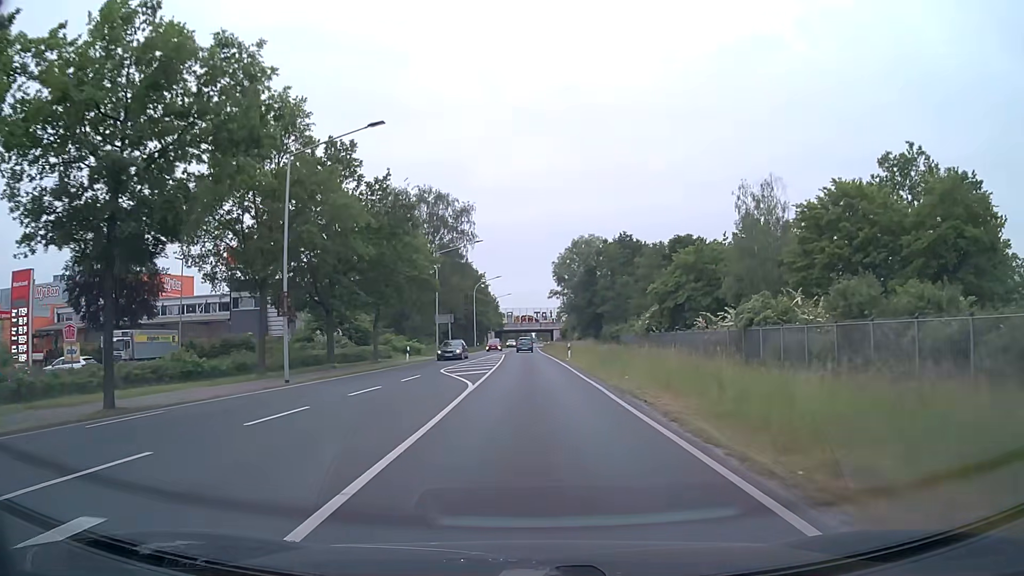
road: secondary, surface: asphalt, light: Day
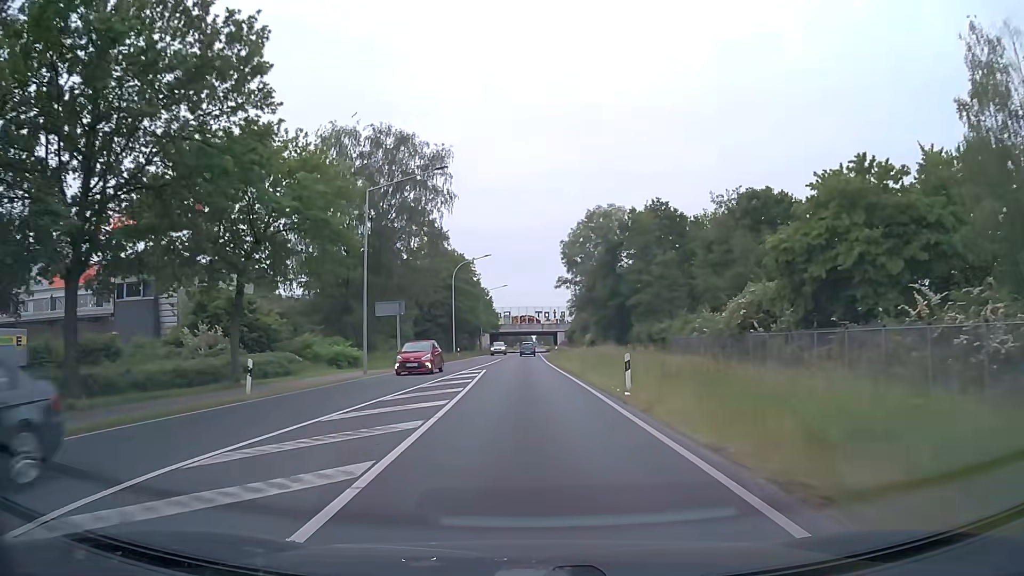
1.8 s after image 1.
(+0.1, +25.7) m; 0°
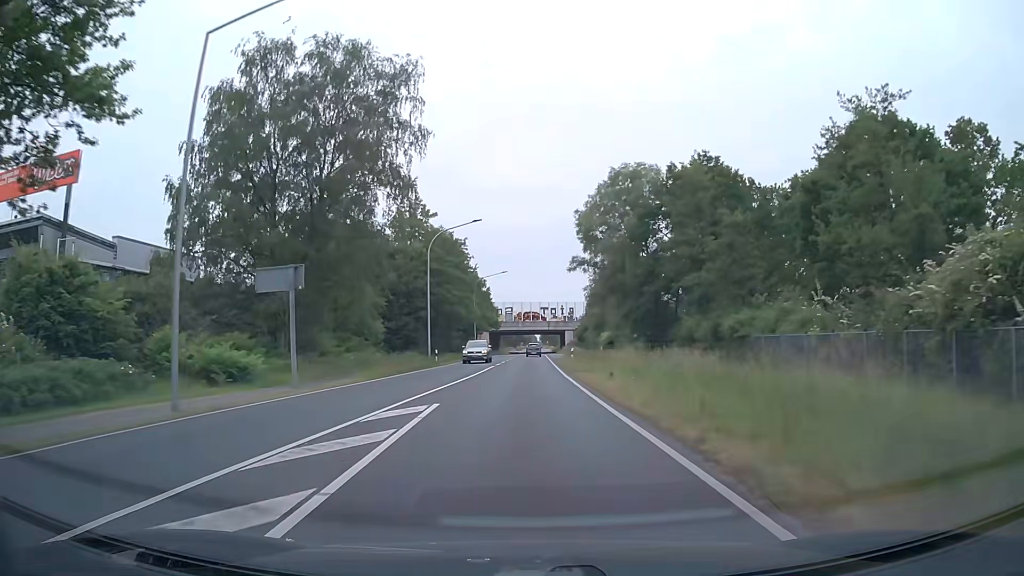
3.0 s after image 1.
(0.0, +18.5) m; 0°
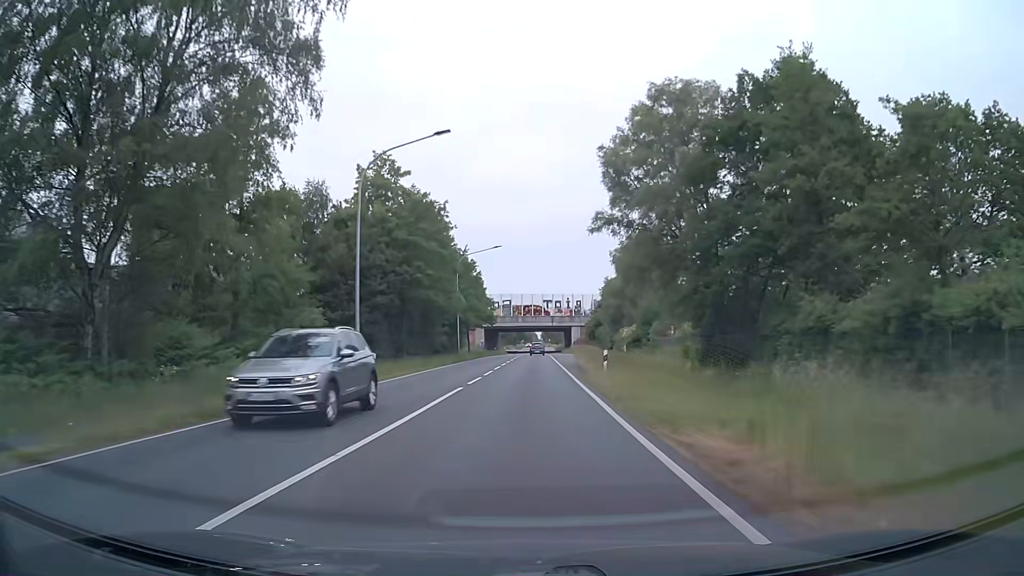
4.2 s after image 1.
(-0.2, +19.7) m; -1°
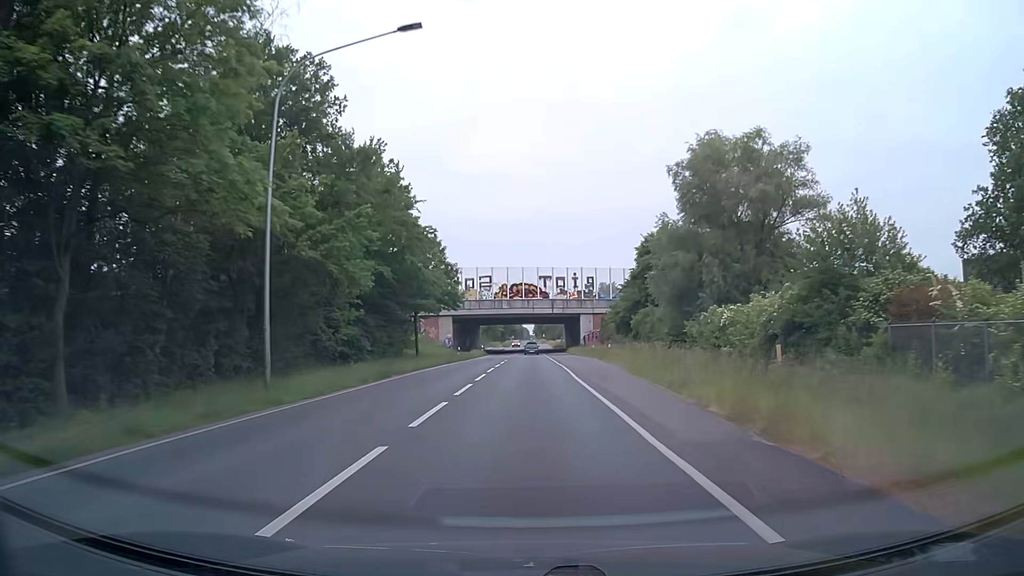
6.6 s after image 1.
(+0.4, +42.0) m; +1°
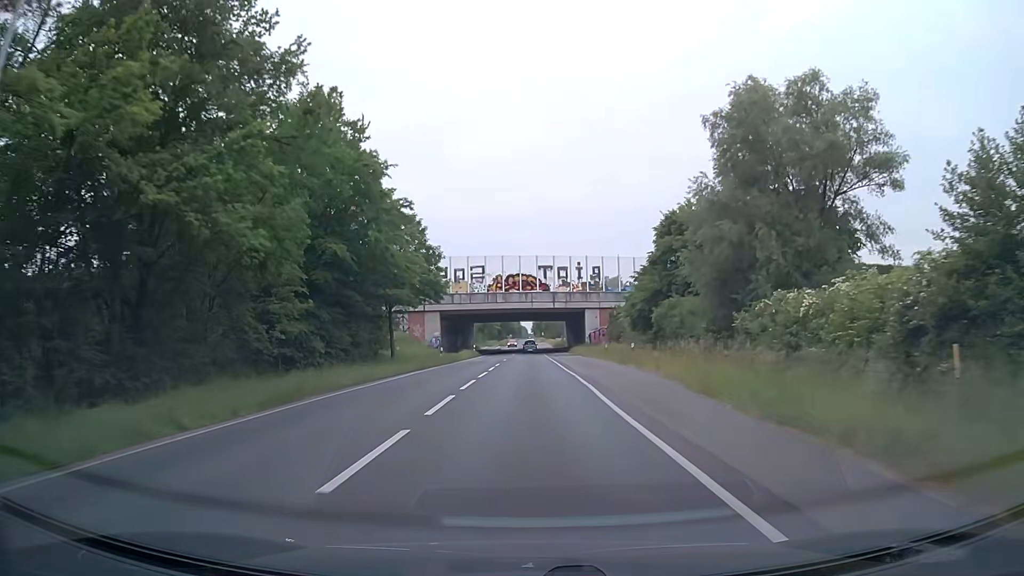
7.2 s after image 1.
(0.0, +10.8) m; 0°
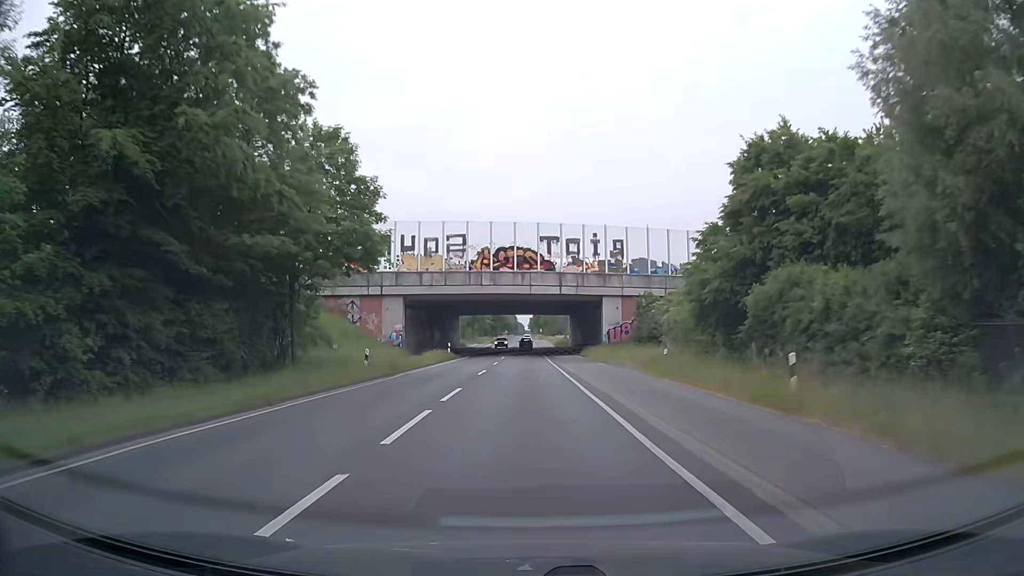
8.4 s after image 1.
(+0.1, +21.6) m; 0°
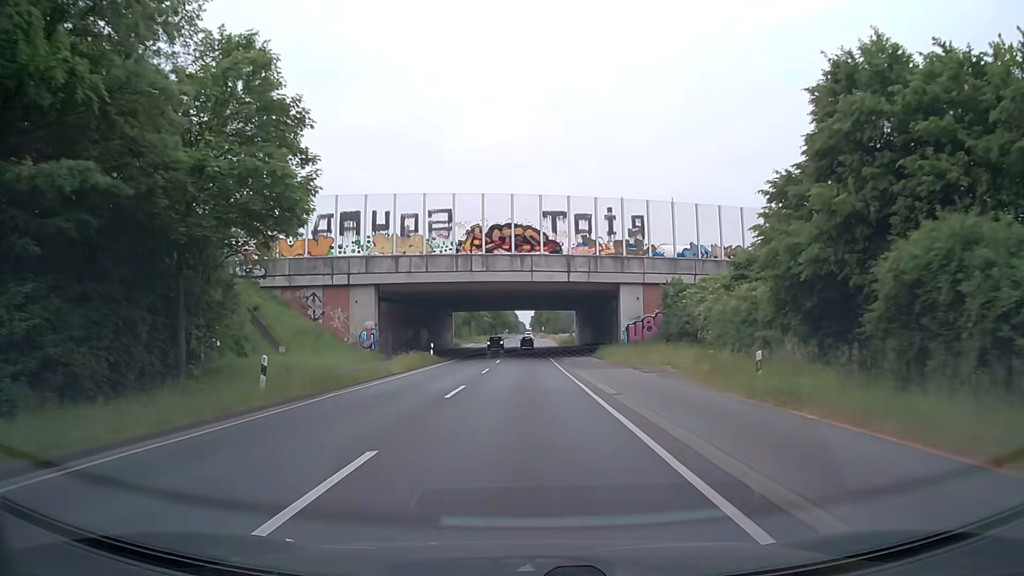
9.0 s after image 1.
(0.0, +10.8) m; 0°
(0, +10) (0, +20) (0, +30) (0, +40) (0, +50) (0, +60) (+1, +70) (+2, +80) (+3, +90) (+3, +100) m
